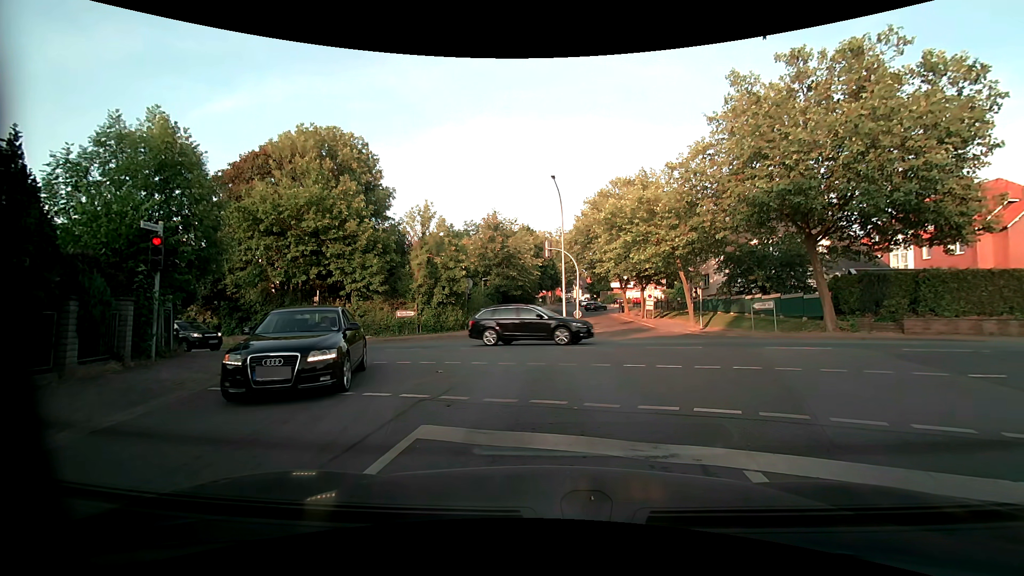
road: residential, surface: asphalt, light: Day
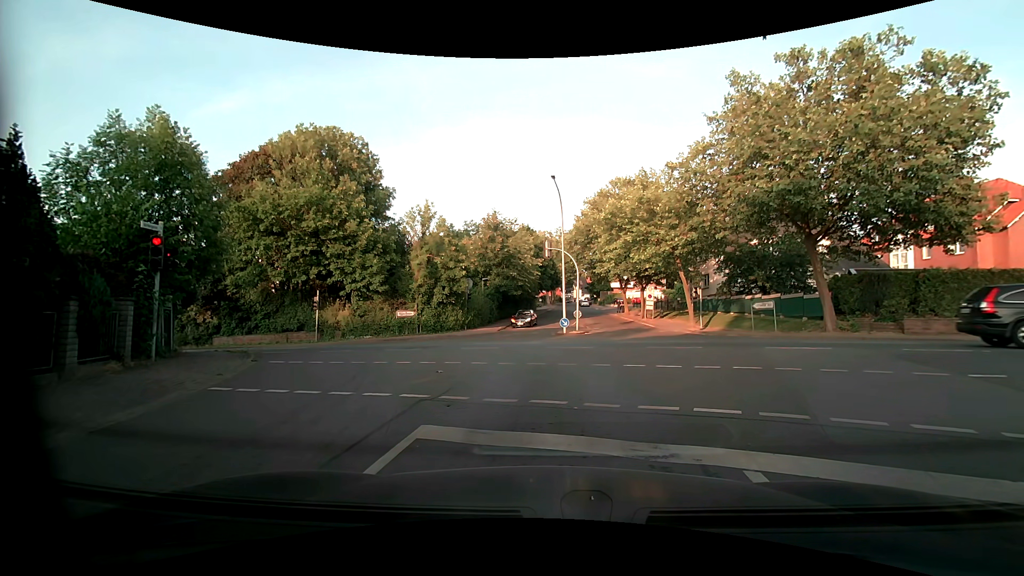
(0.0, 0.0) m; 0°
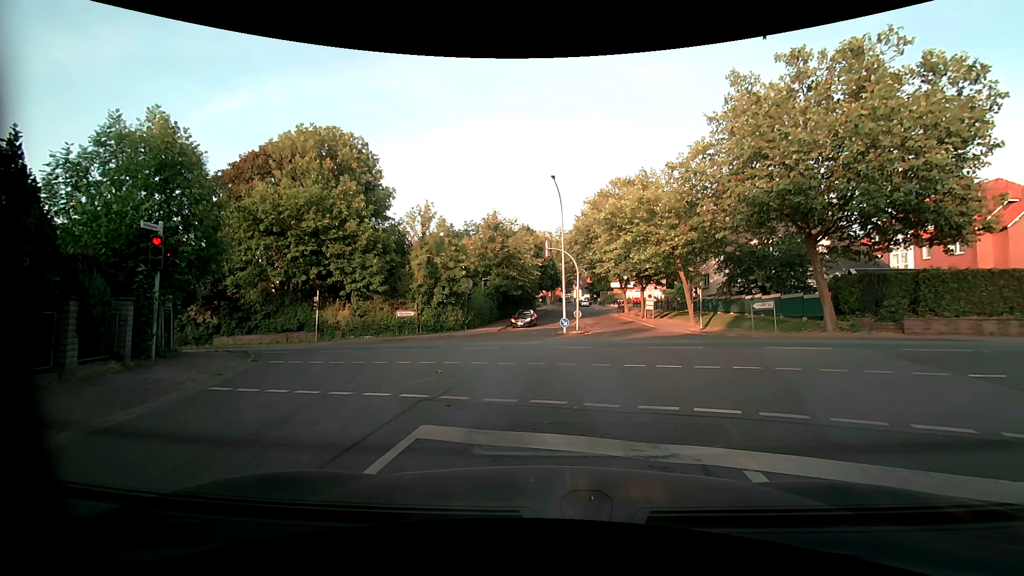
(0.0, 0.0) m; 0°
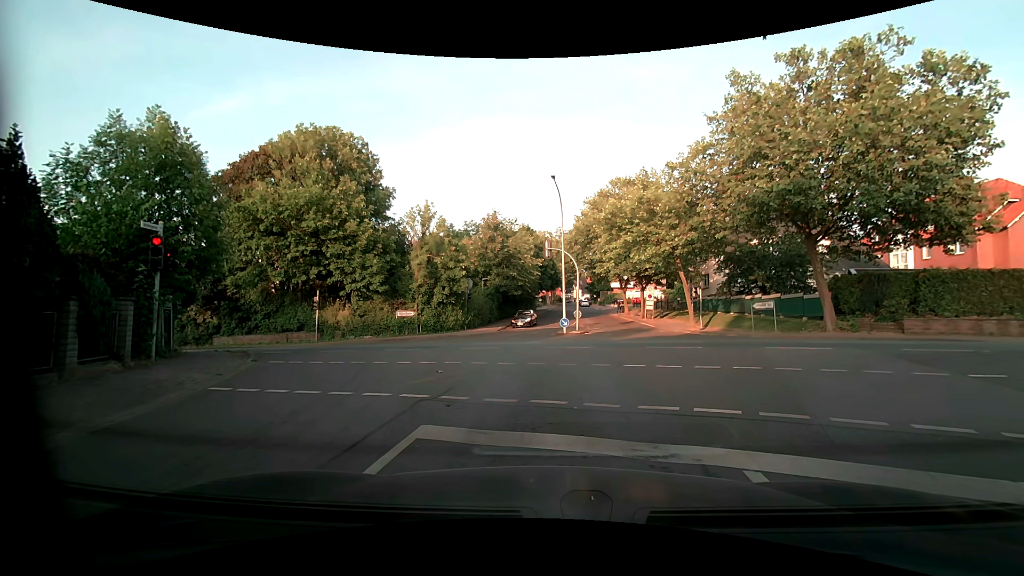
(0.0, 0.0) m; 0°
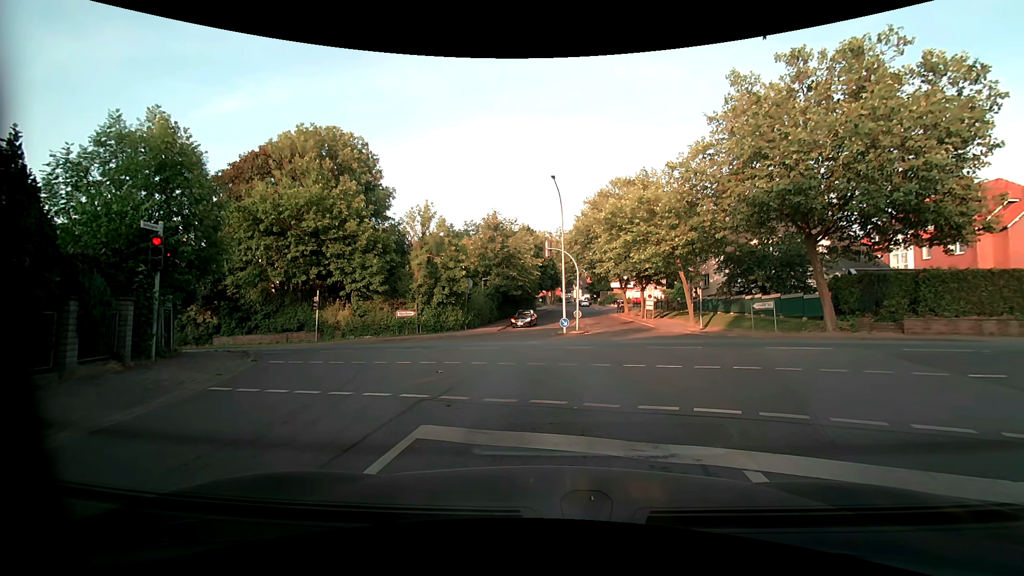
(0.0, 0.0) m; 0°
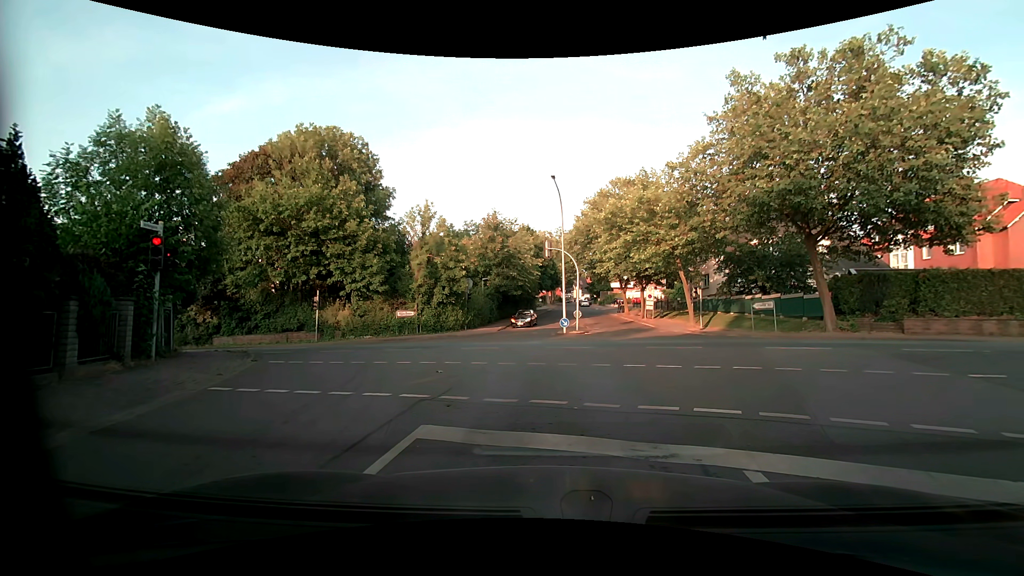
(0.0, 0.0) m; 0°
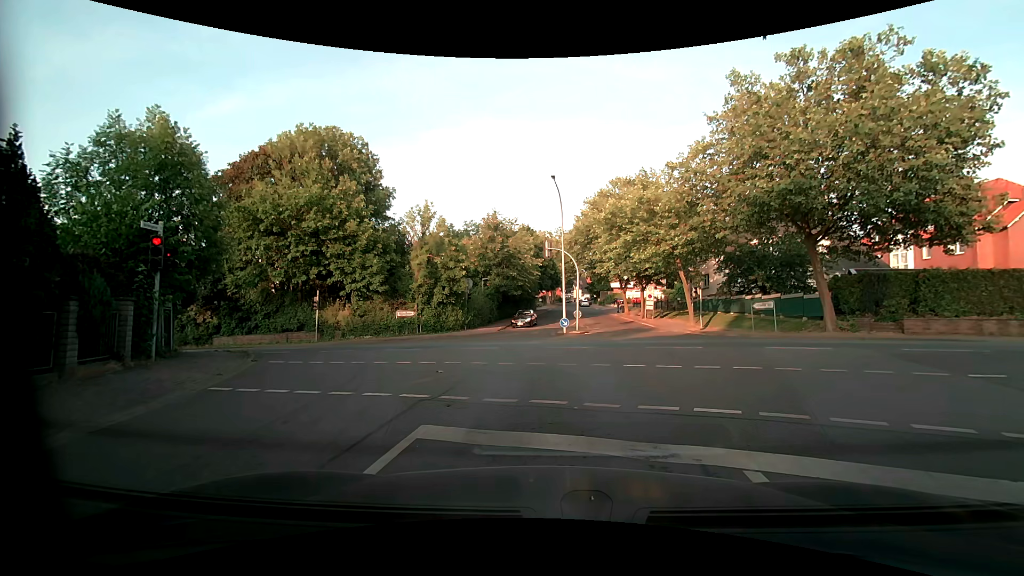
(0.0, 0.0) m; 0°
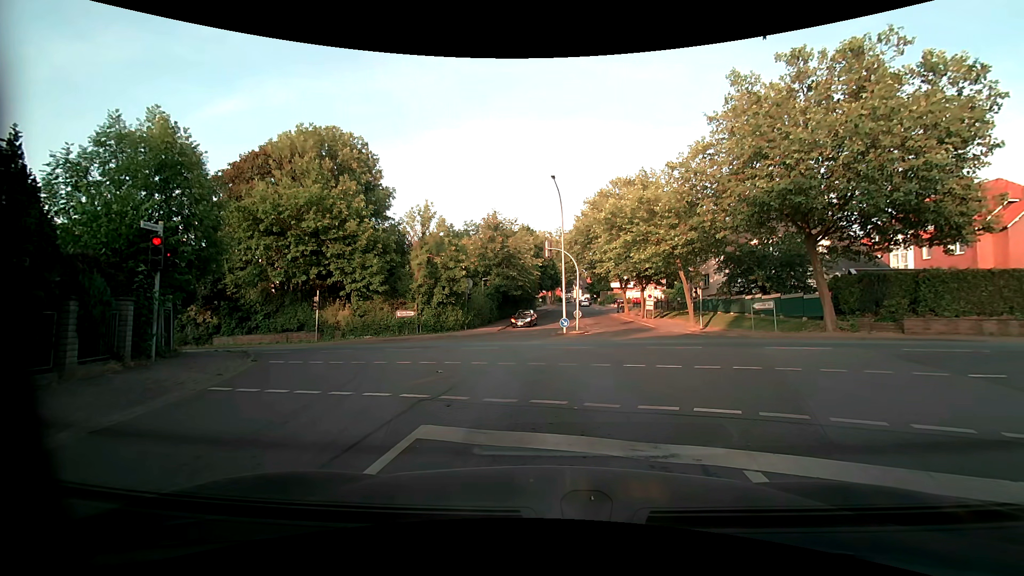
(0.0, 0.0) m; 0°
